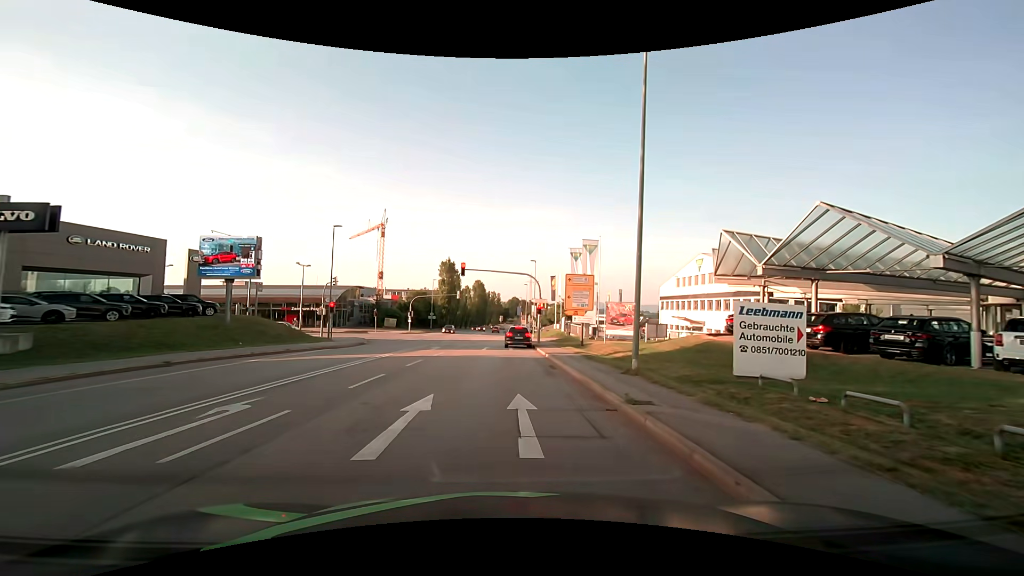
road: secondary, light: Day
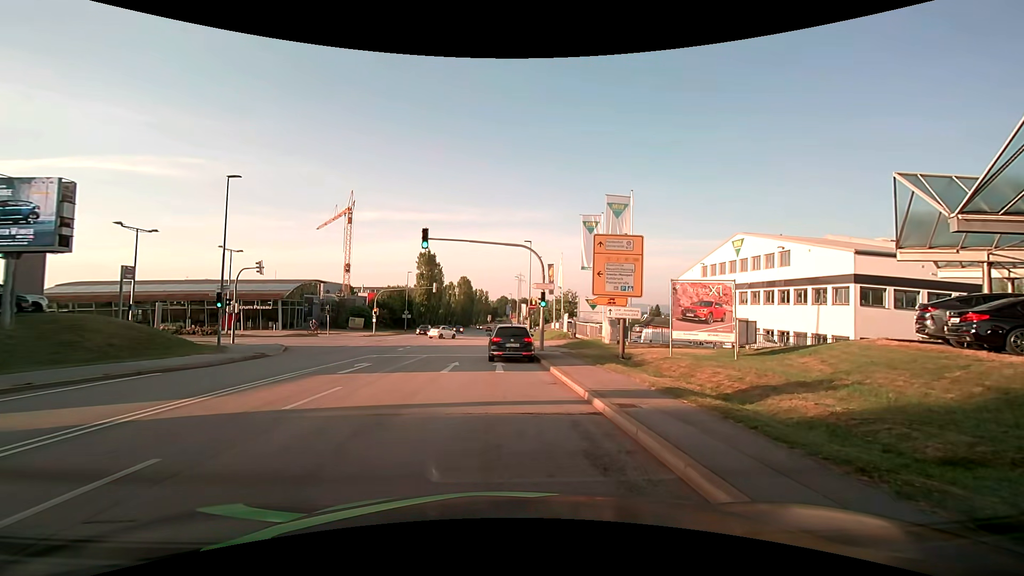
(+0.1, +14.7) m; +1°
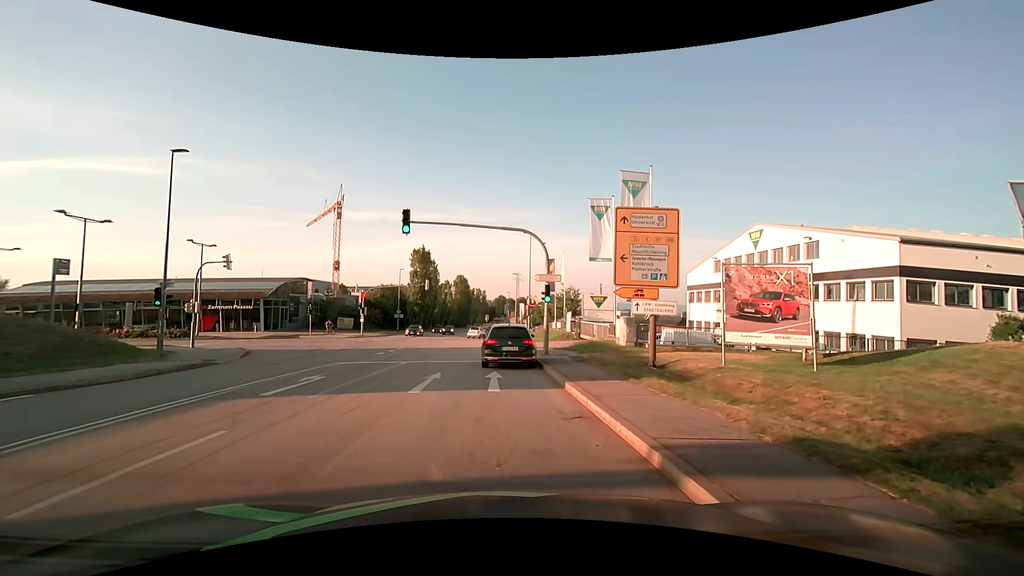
(0.0, +4.5) m; +1°
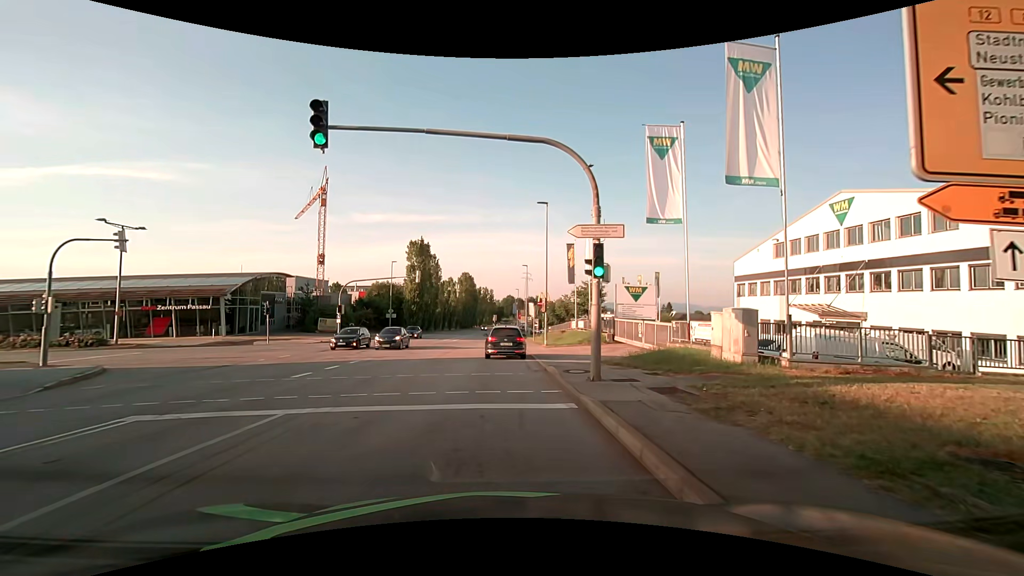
(-0.2, +11.6) m; -1°
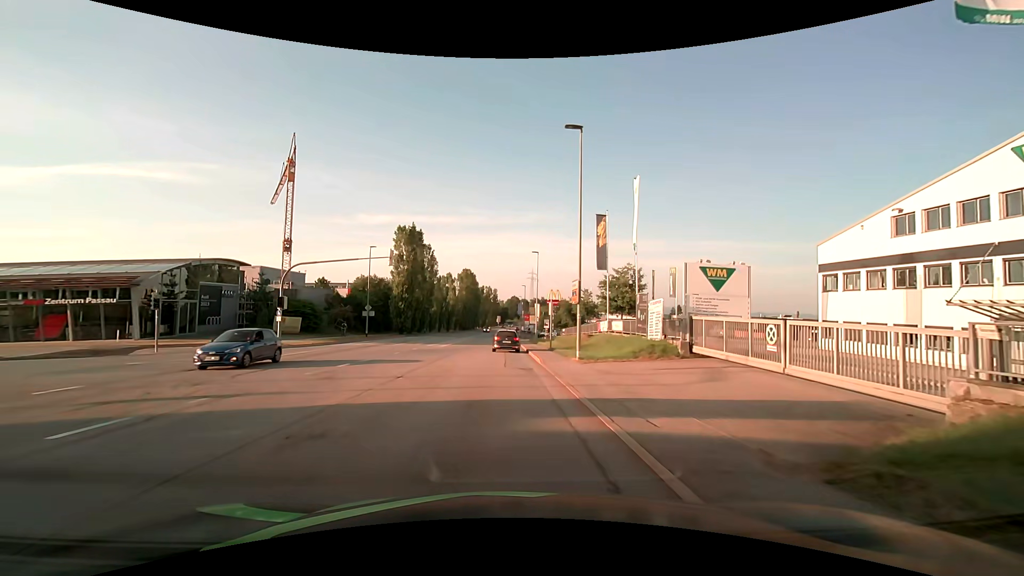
(-0.2, +14.2) m; +1°
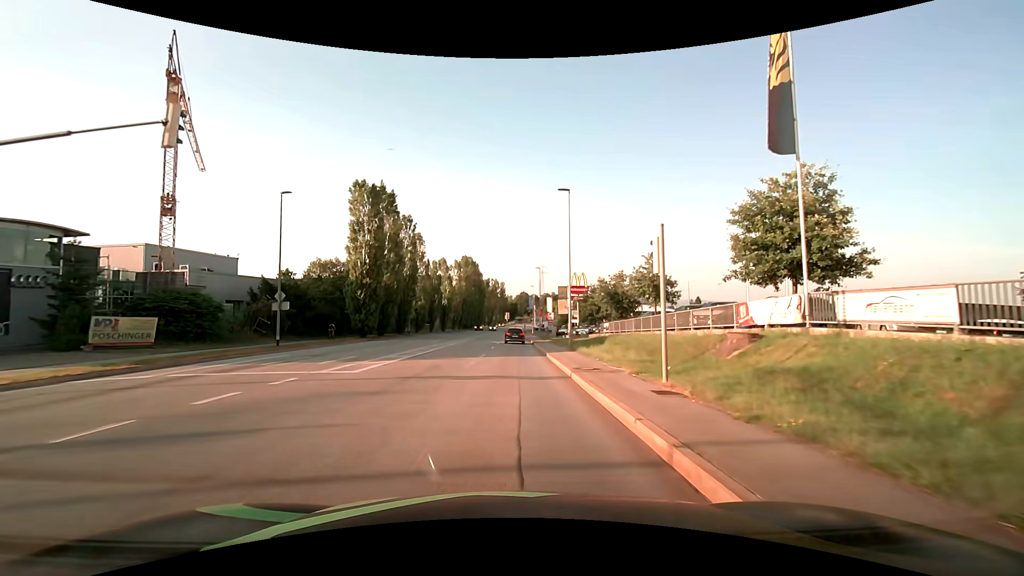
(-0.7, +24.3) m; -3°
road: tertiary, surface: asphalt
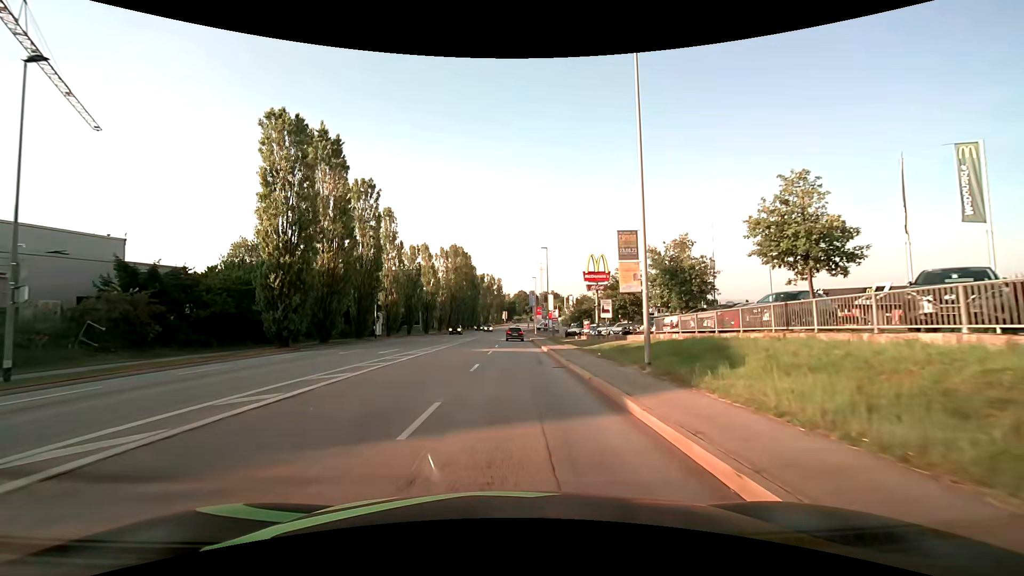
(+0.1, +17.9) m; 0°
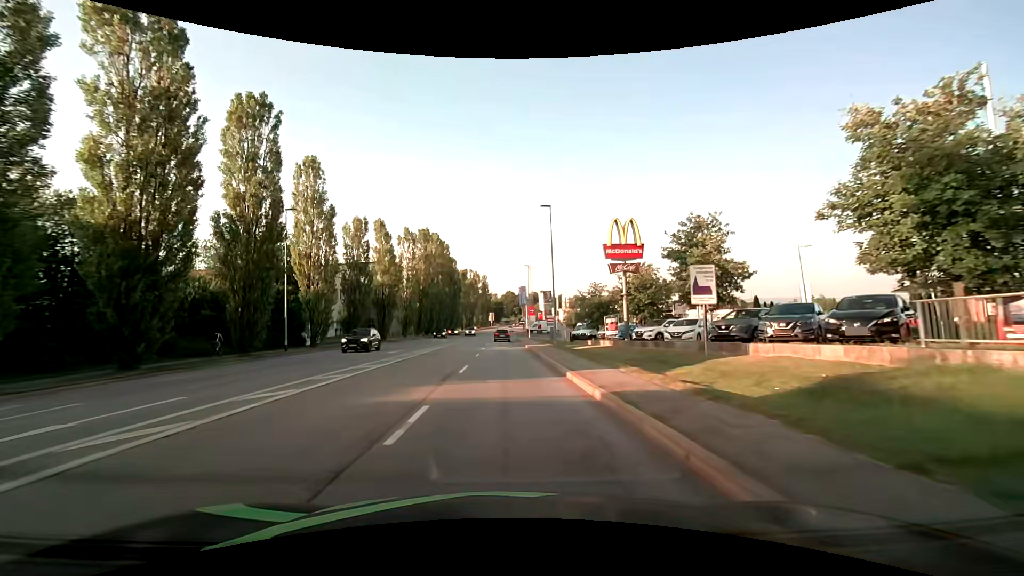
(+0.2, +19.7) m; +2°
(0, +10) (0, +20) (0, +30) (0, +40) (0, +50) (-1, +60) (-1, +70) (-1, +80) (-1, +90) (-1, +100) m
